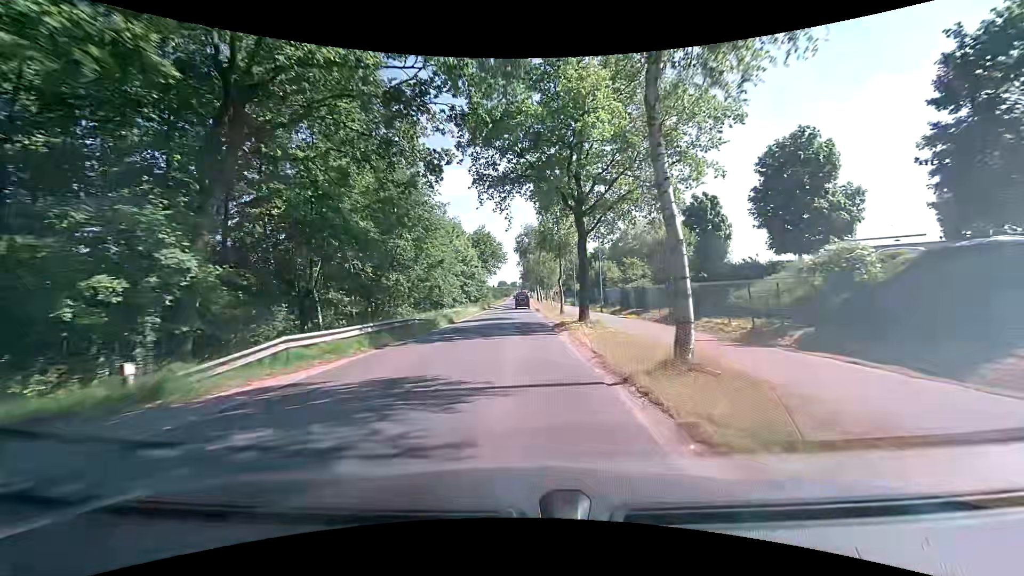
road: tertiary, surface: asphalt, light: Day
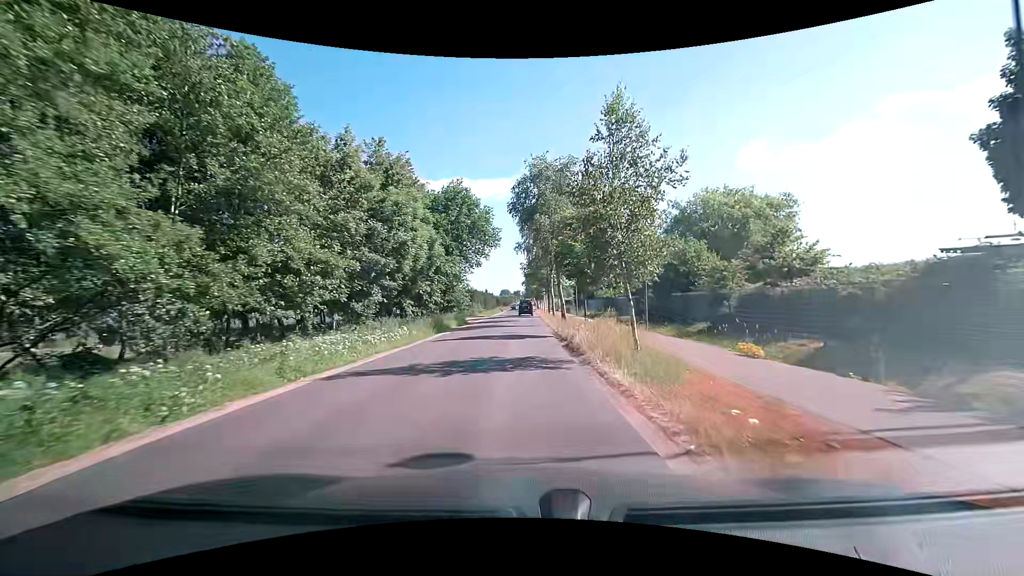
(+0.2, +35.1) m; 0°
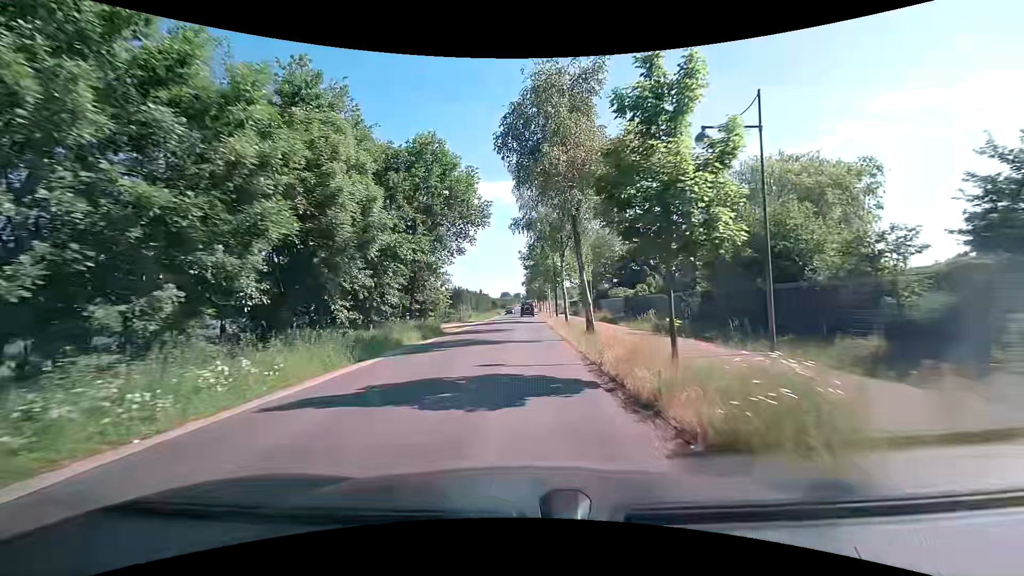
(0.0, +13.7) m; 0°
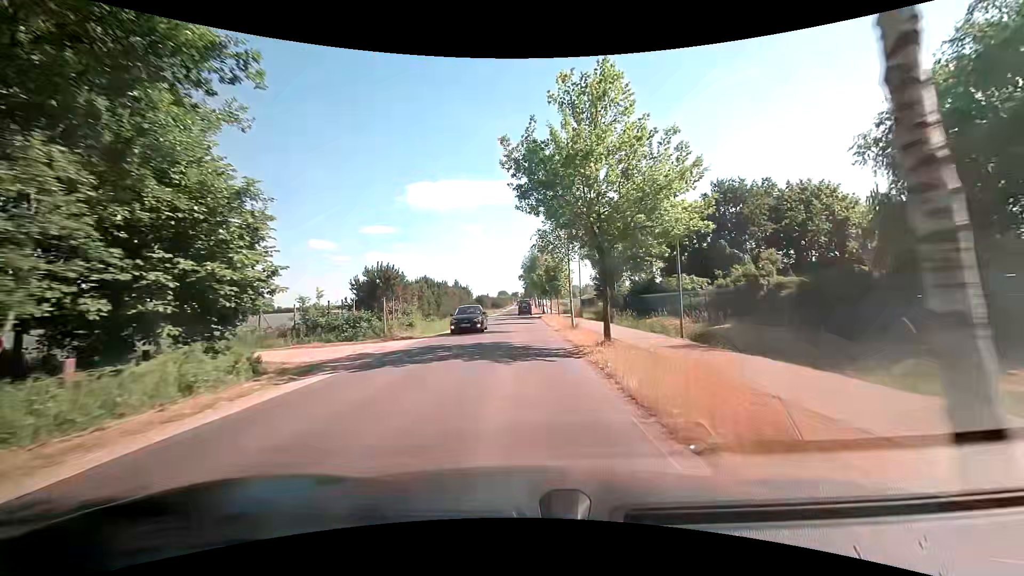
(-0.1, +28.4) m; 0°
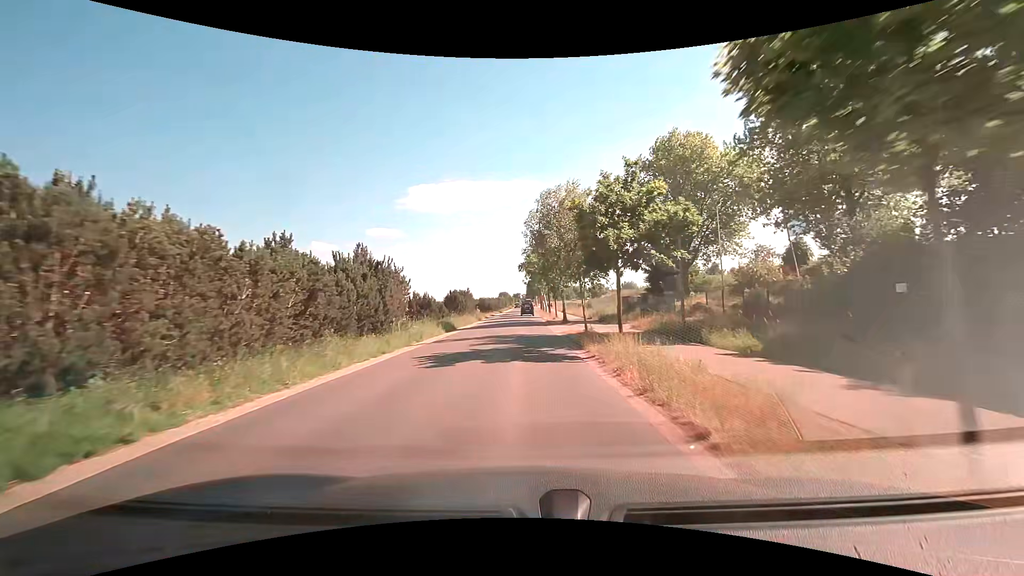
(-0.1, +35.2) m; 0°
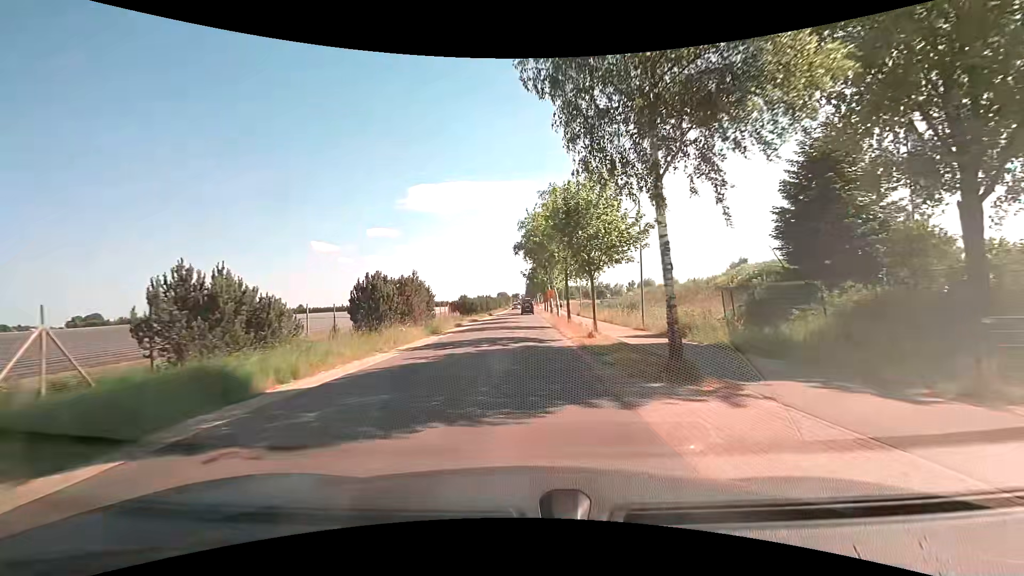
(+0.1, +27.5) m; 0°
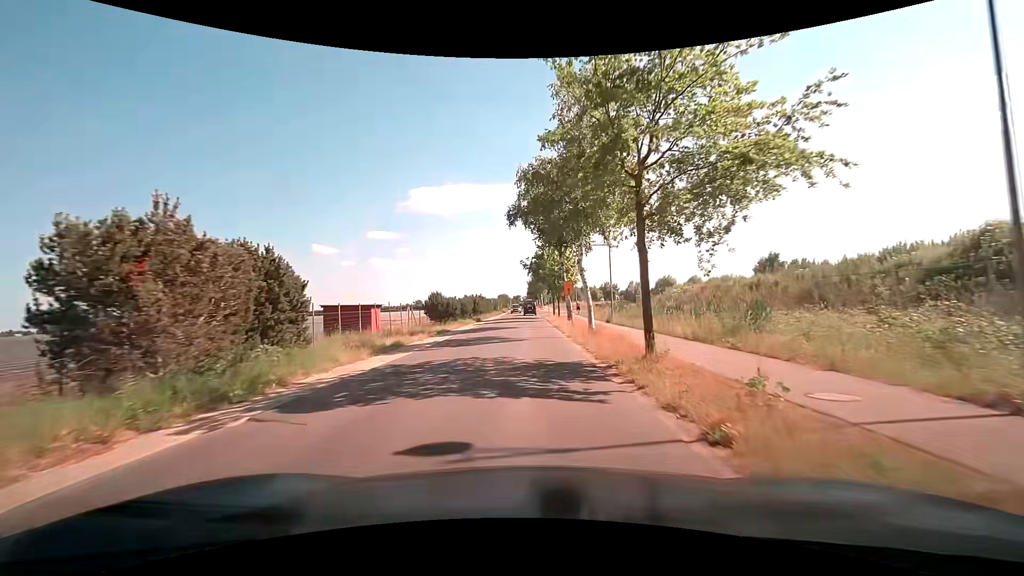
(+0.1, +21.0) m; 0°
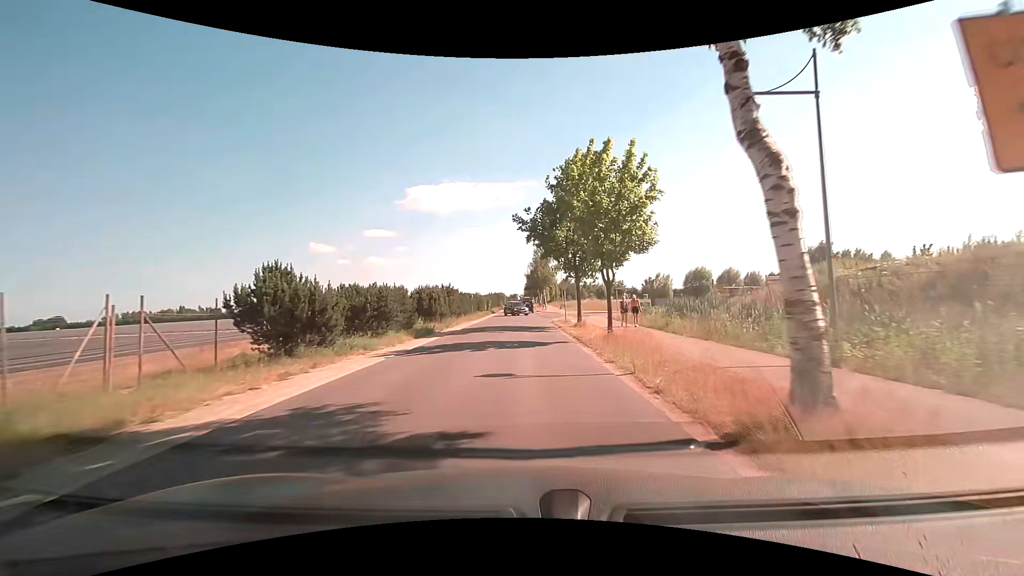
(+0.2, +28.3) m; 0°
(0, +10) (0, +20) (0, +30) (0, +40) (+2, +50) (+10, +55) (+20, +57) (+30, +58) (+40, +60) (+49, +62) m
